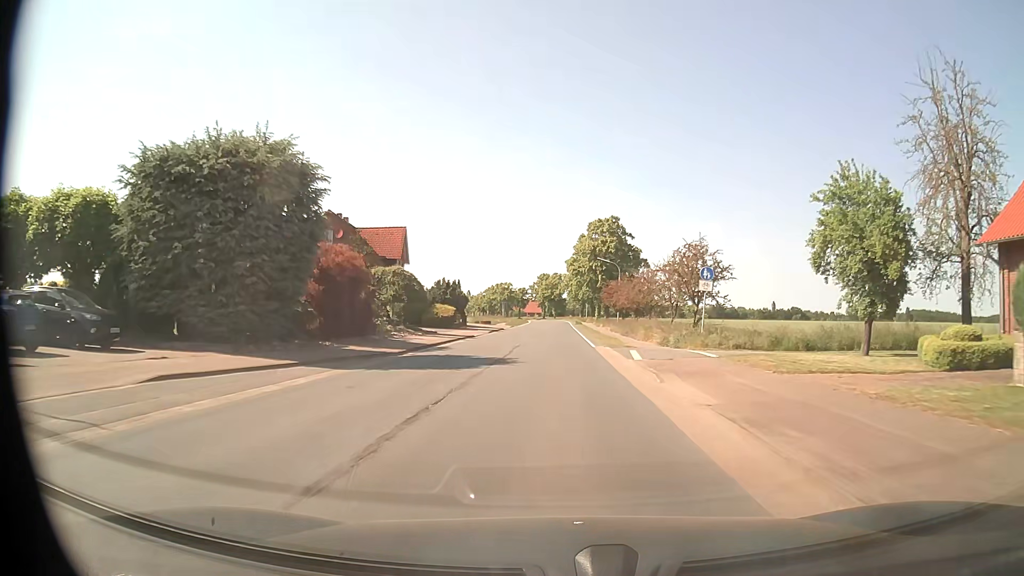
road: secondary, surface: asphalt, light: Day
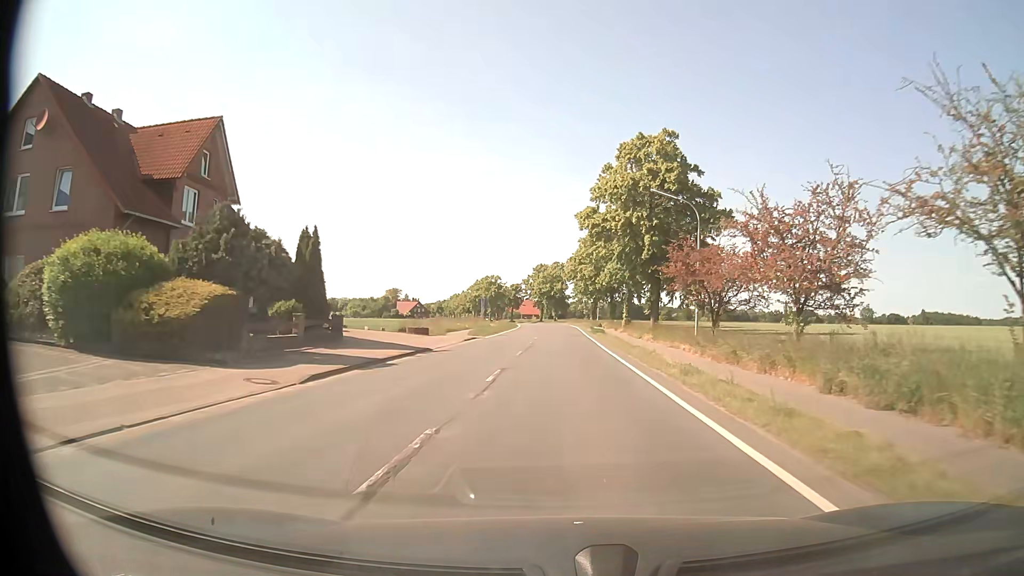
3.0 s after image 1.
(-0.1, +40.5) m; 0°
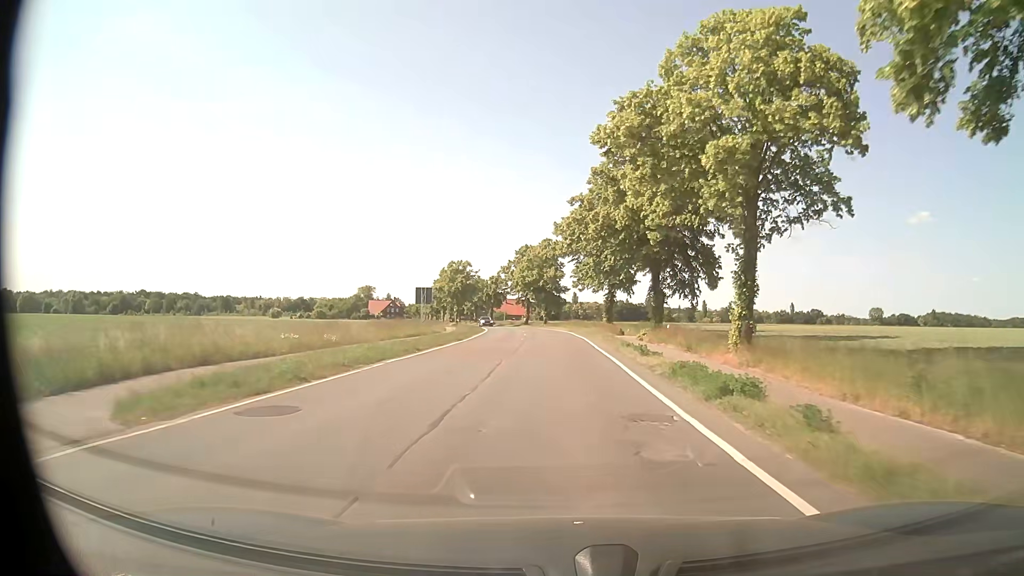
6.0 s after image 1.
(+0.5, +40.3) m; 0°
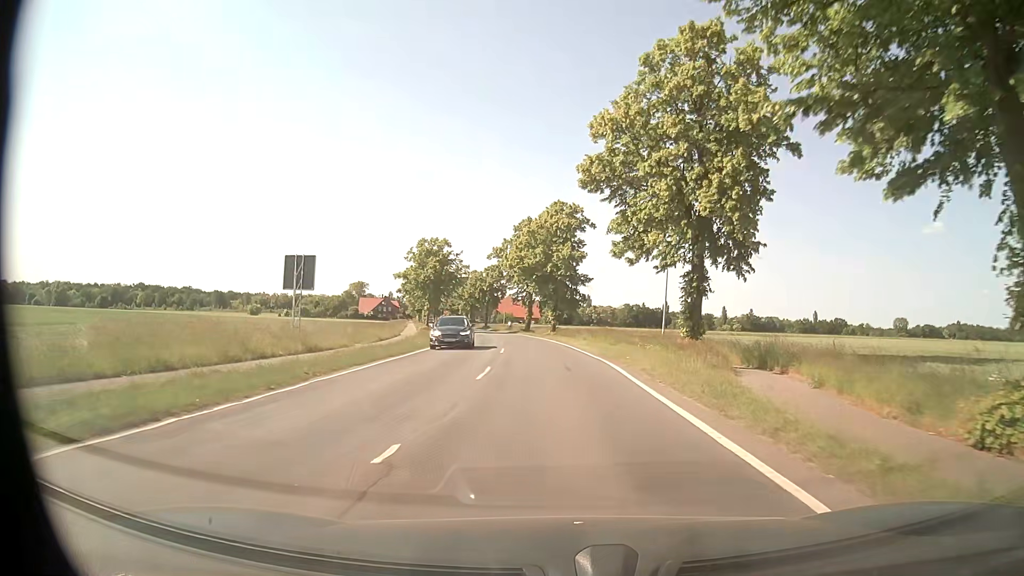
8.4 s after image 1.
(0.0, +32.2) m; -1°
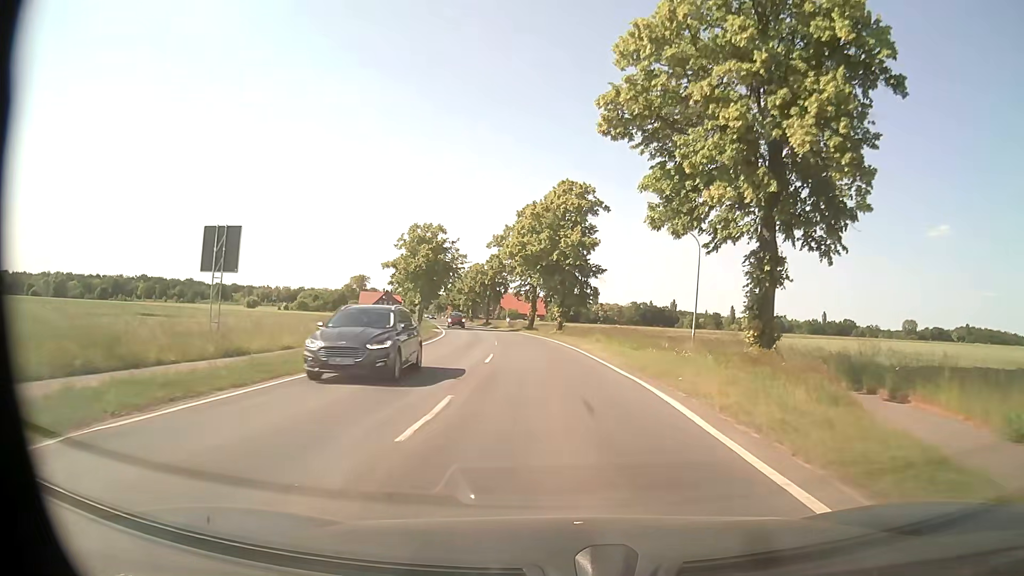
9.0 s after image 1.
(0.0, +8.1) m; 0°
(0, +10) (0, +20) (-1, +30) (-2, +40) (-3, +50) (-5, +60) (-7, +70) (-8, +79) (-10, +89) (-12, +99) m
